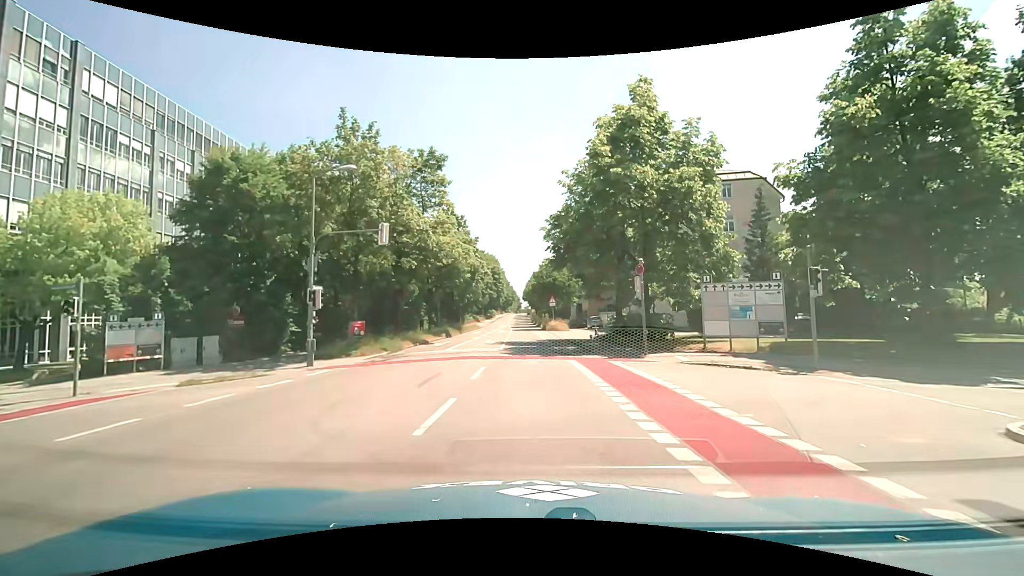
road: tertiary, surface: asphalt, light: Day
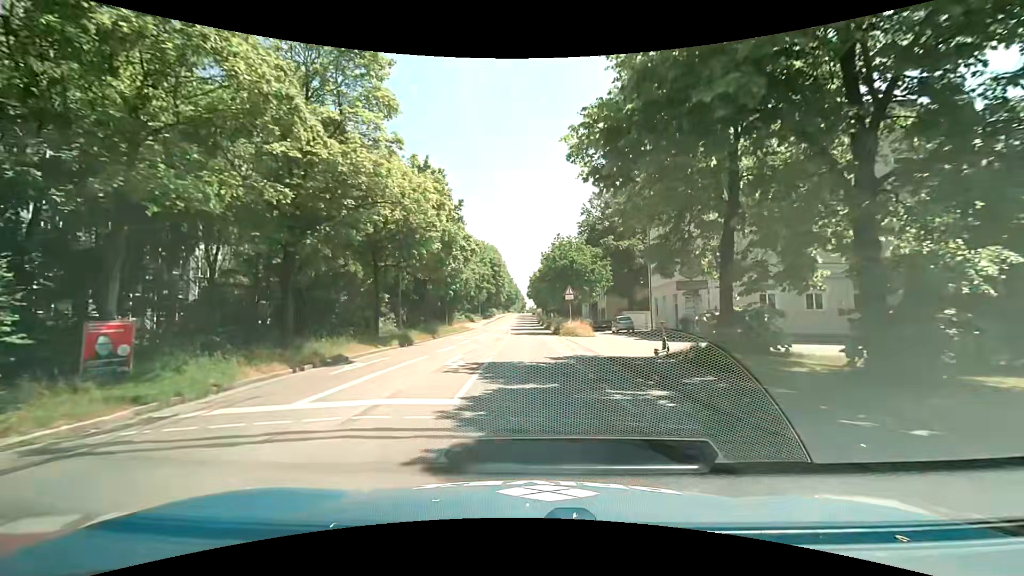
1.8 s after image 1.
(-0.1, +16.9) m; 0°
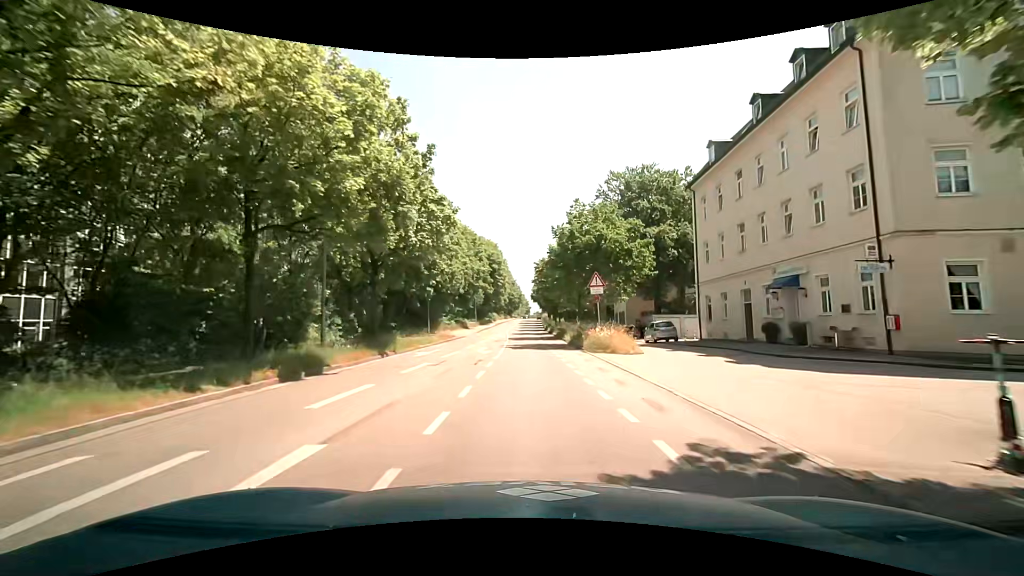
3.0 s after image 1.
(-0.2, +13.1) m; -1°
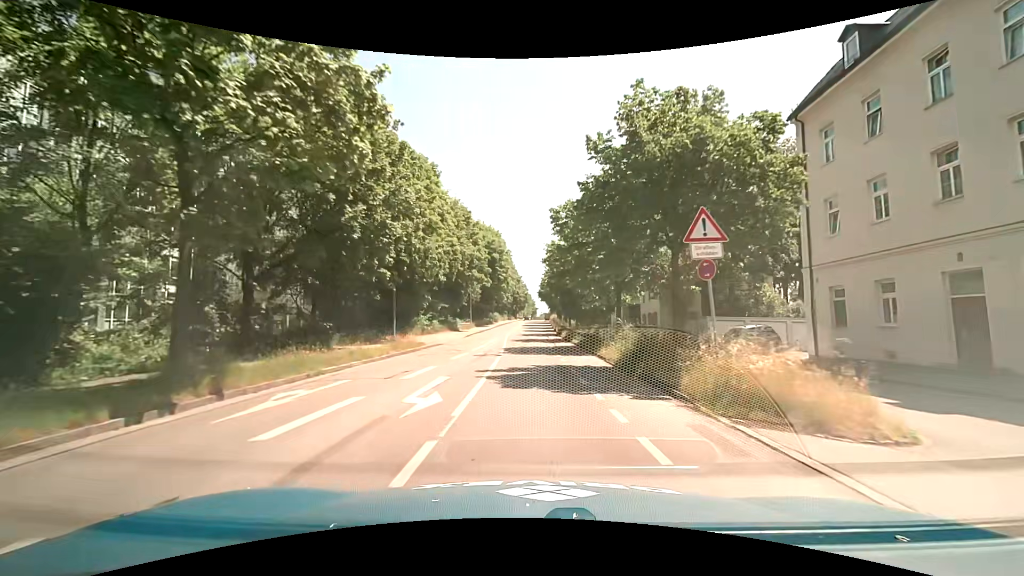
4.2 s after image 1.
(-0.1, +14.0) m; -1°
